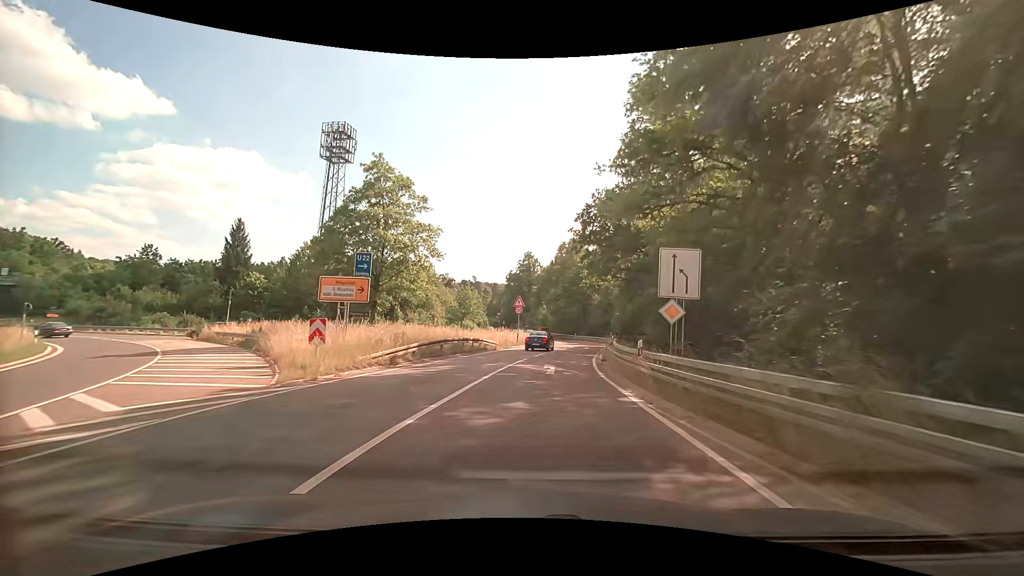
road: secondary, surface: asphalt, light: Day
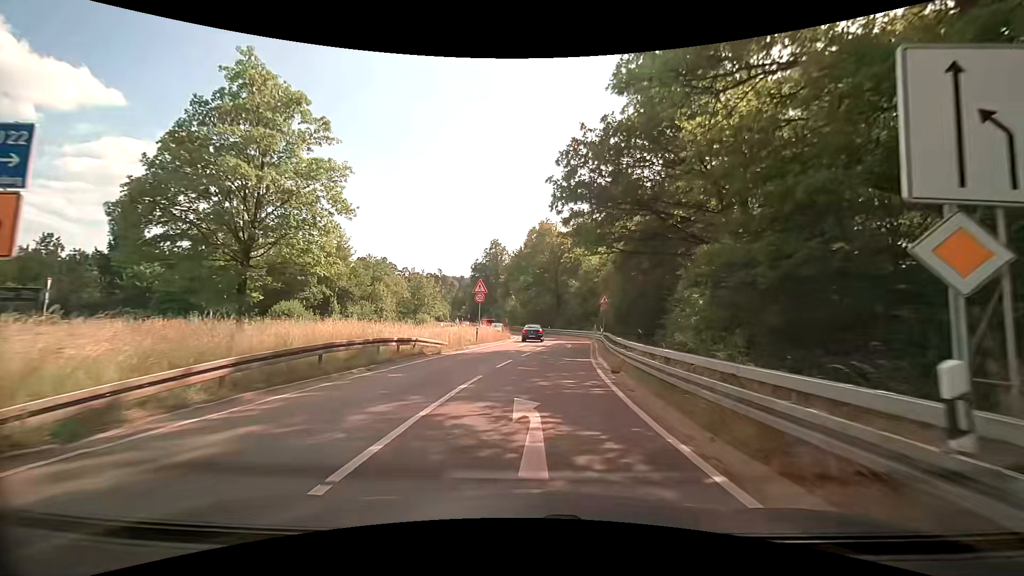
(+0.4, +11.7) m; +4°
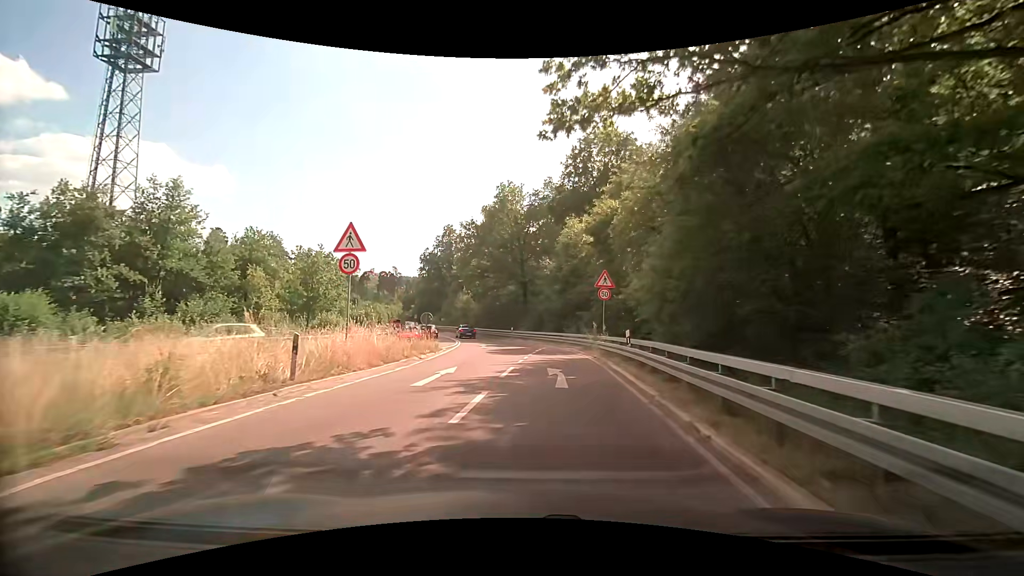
(+1.1, +21.3) m; +5°
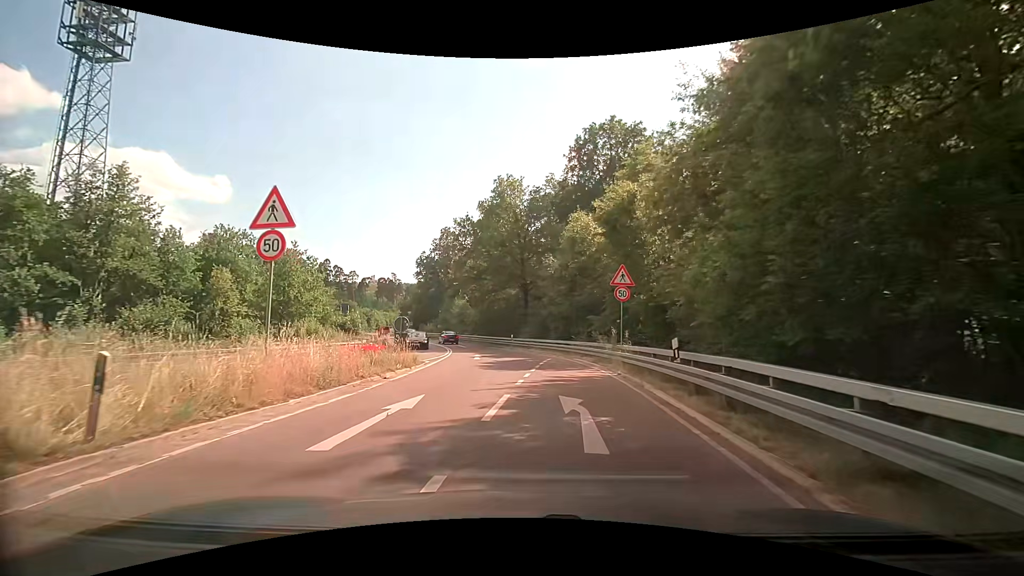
(-0.2, +5.3) m; -1°
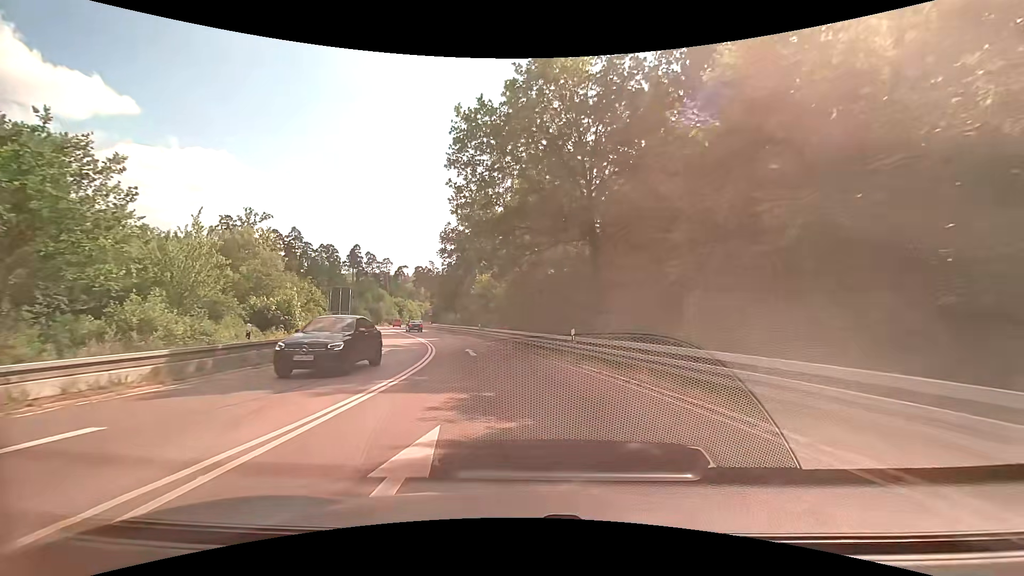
(-1.0, +24.6) m; -5°
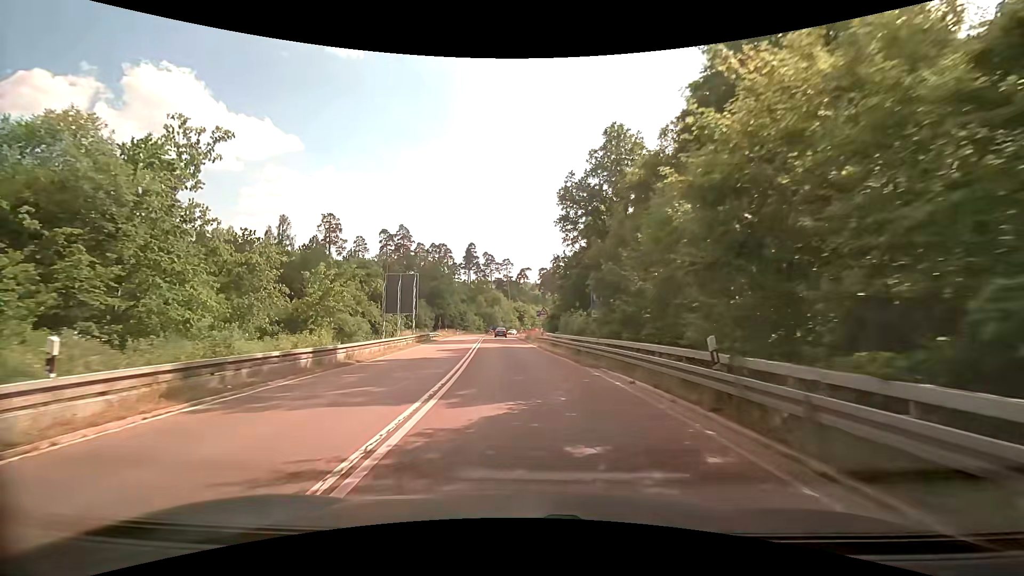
(-4.5, +32.8) m; -15°
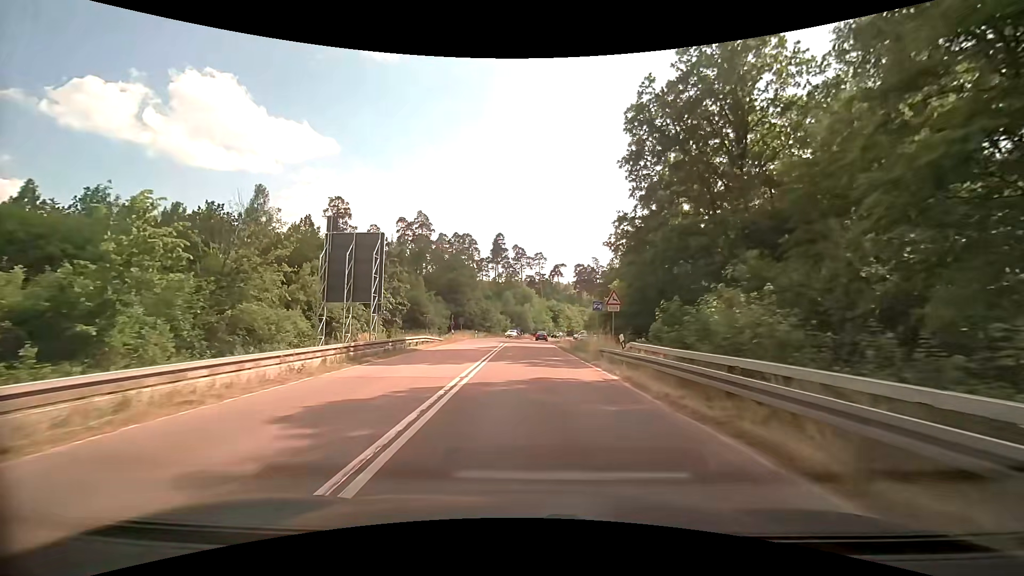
(-0.9, +21.3) m; -4°
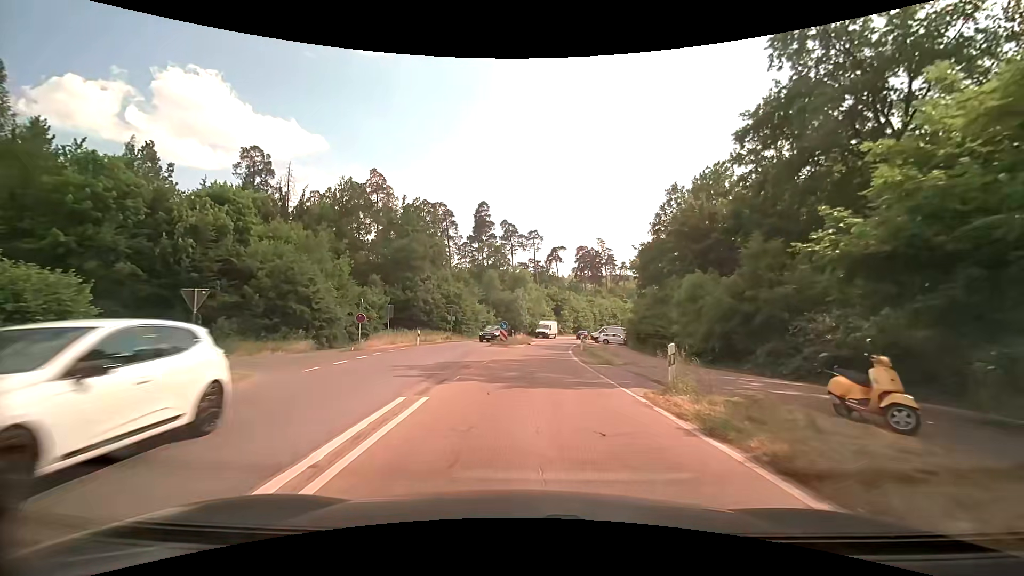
(-0.2, +36.2) m; +1°
(0, +10) (0, +20) (+1, +30) (+2, +40) (+3, +50) (+4, +60) (+6, +70) (+8, +79) (+11, +89) (+14, +98) m
